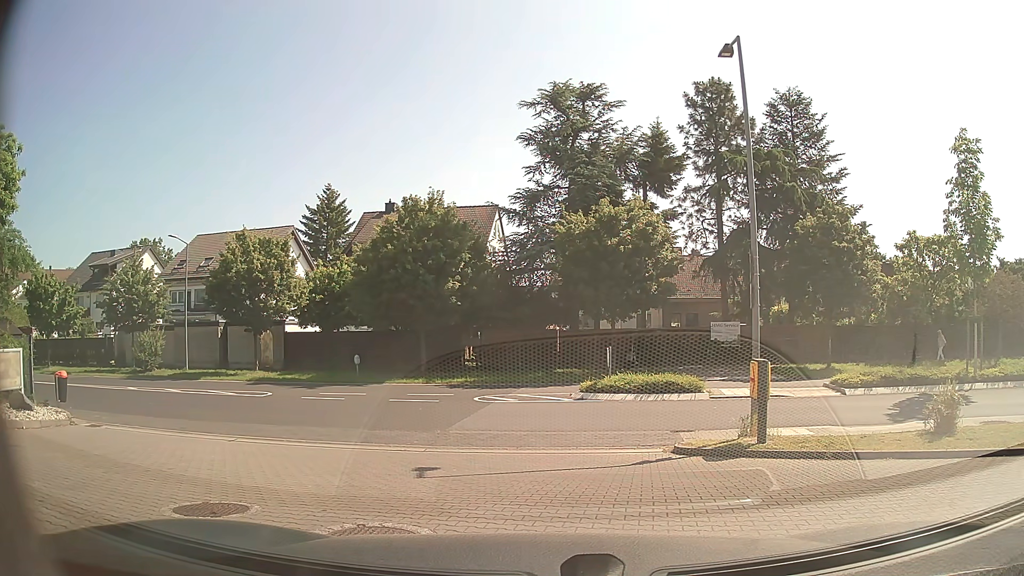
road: service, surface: paving_stones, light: Day
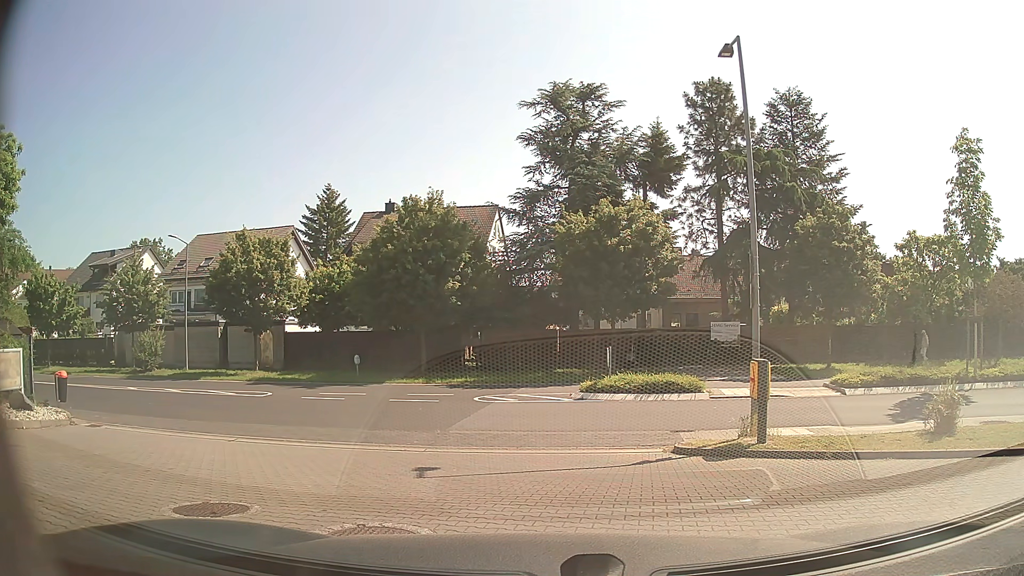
(0.0, 0.0) m; 0°
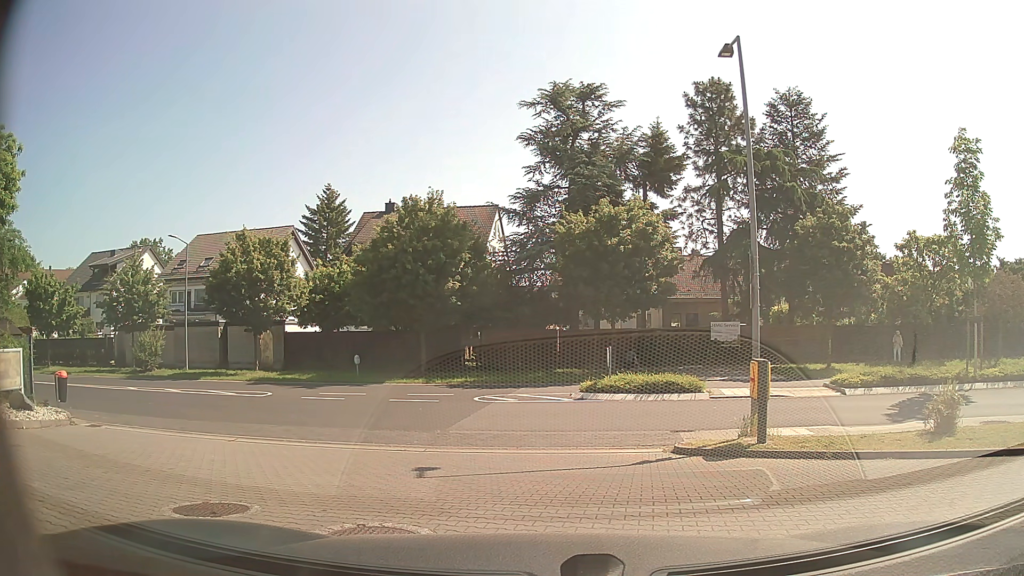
(0.0, 0.0) m; 0°
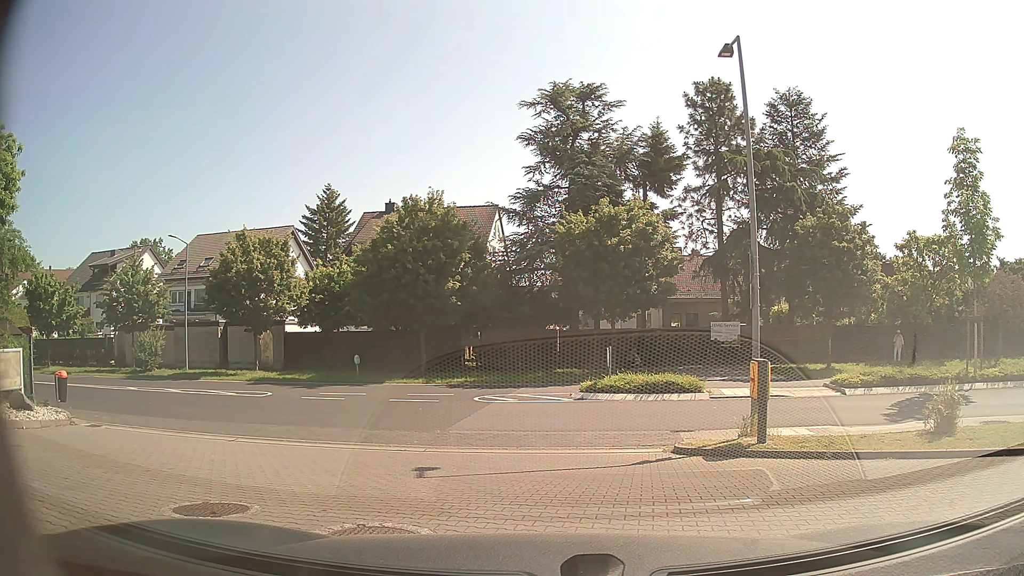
(0.0, 0.0) m; 0°
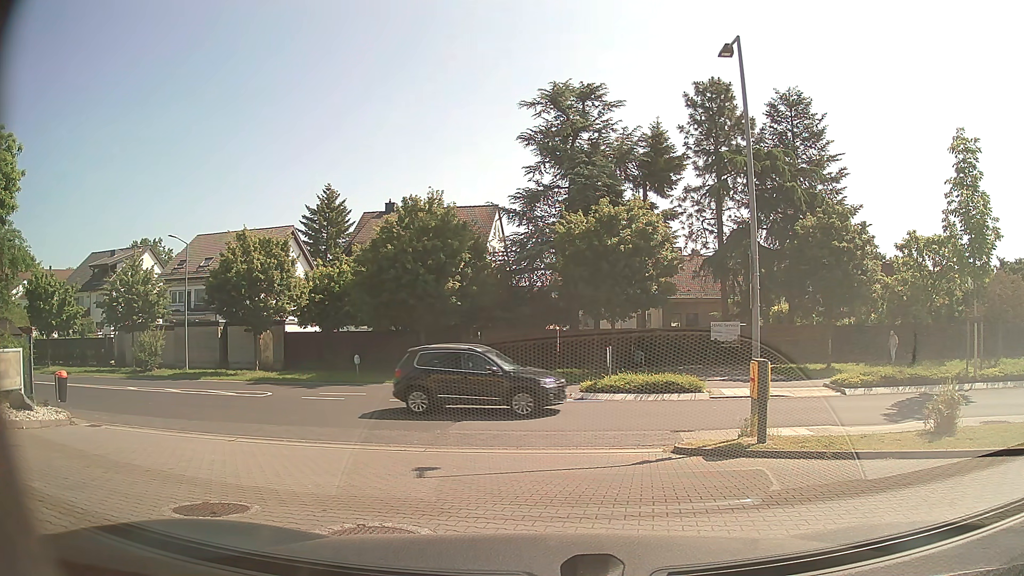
(0.0, 0.0) m; 0°
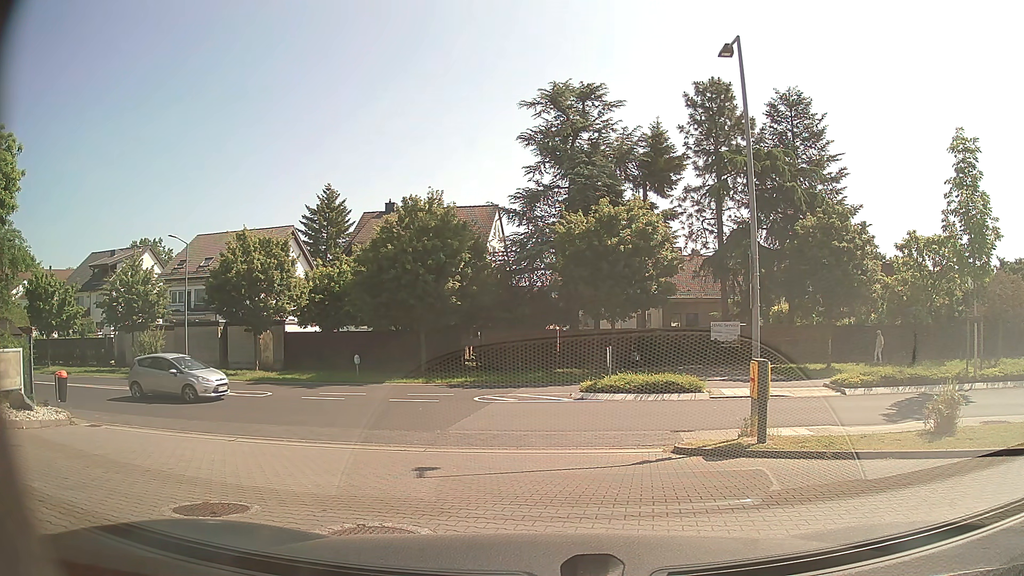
(0.0, 0.0) m; 0°
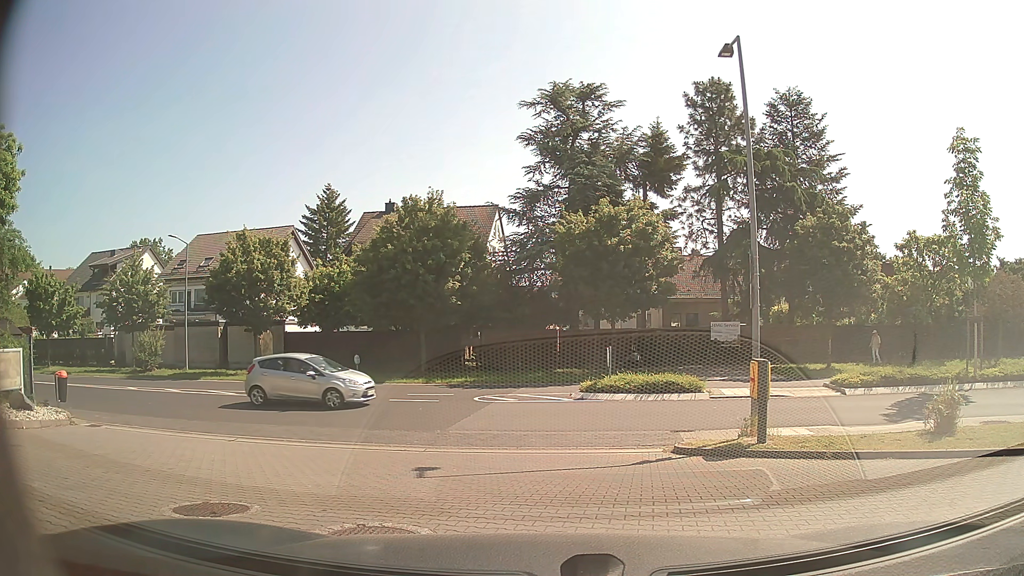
(0.0, 0.0) m; 0°
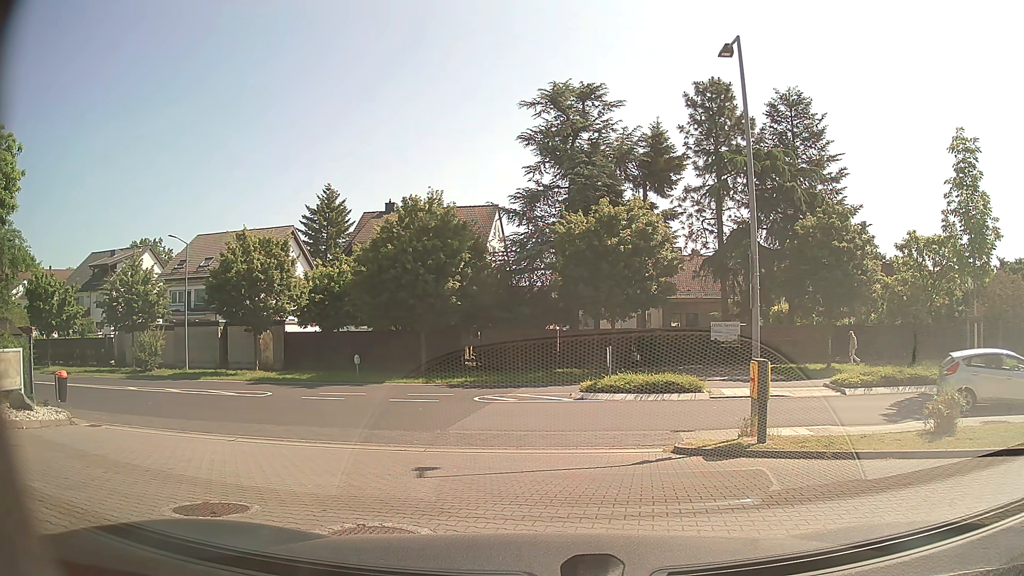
(0.0, 0.0) m; 0°
